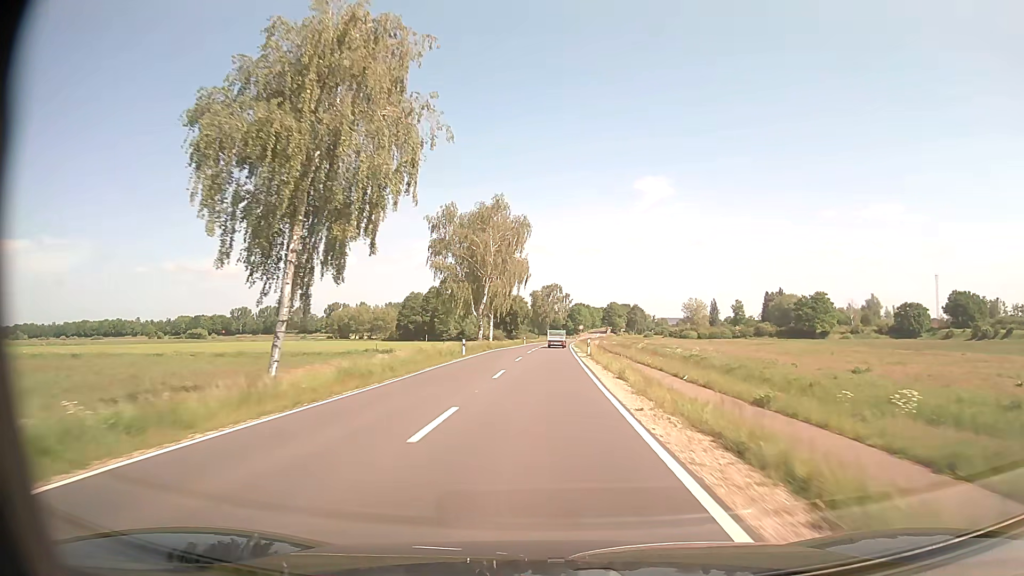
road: secondary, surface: asphalt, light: Day
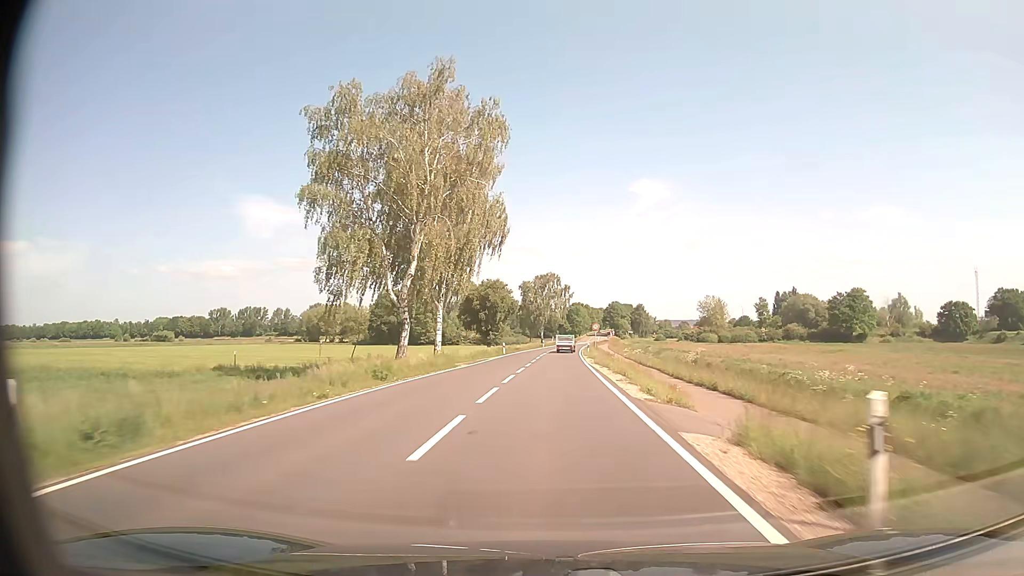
(+0.1, +37.4) m; 0°
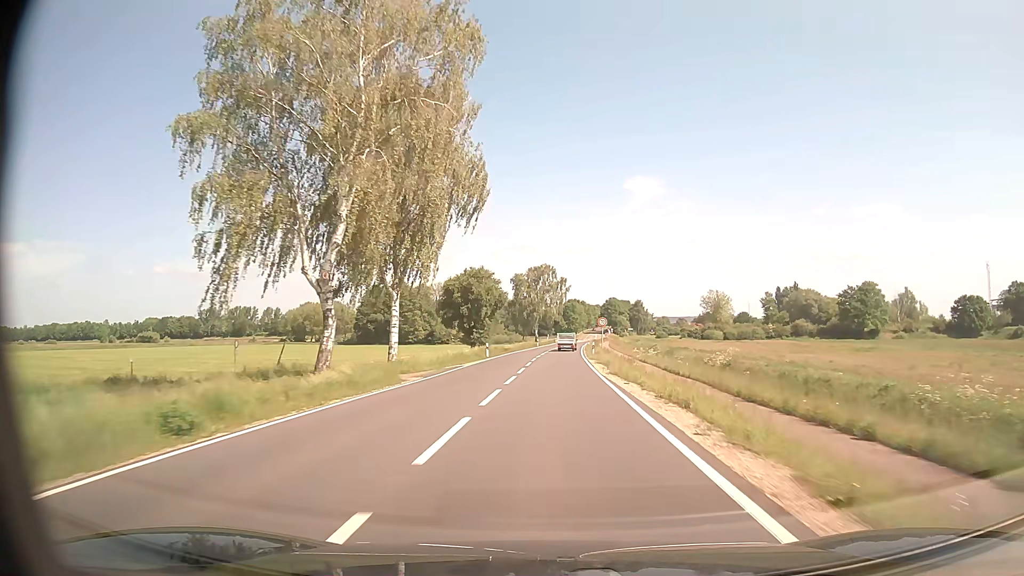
(+0.1, +12.3) m; 0°
(0, +10) (0, +20) (0, +30) (+1, +40) (+1, +50) (+1, +60) (+2, +70) (+2, +80) (+3, +90) (+4, +100) m
